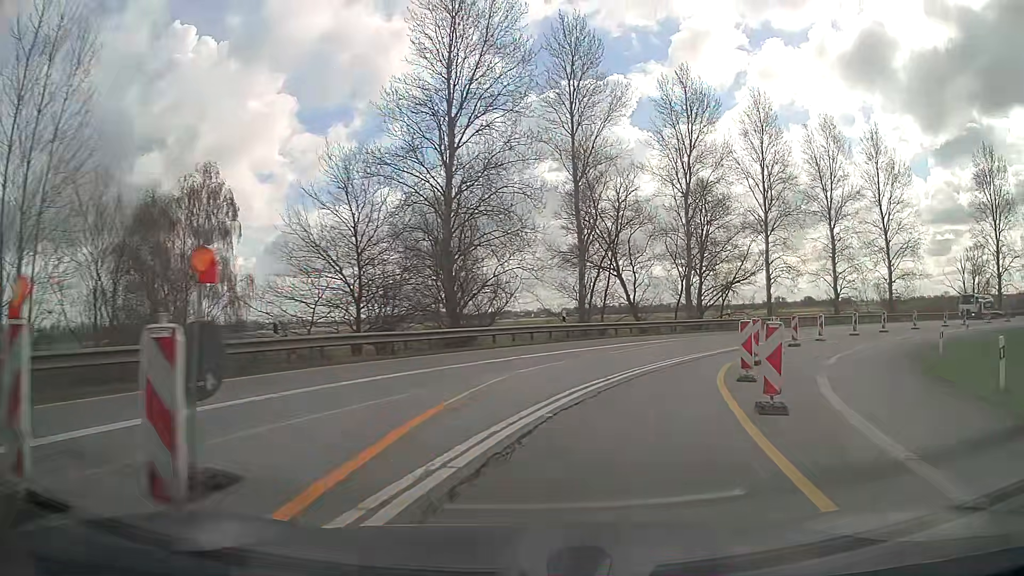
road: motorway_link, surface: asphalt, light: Day
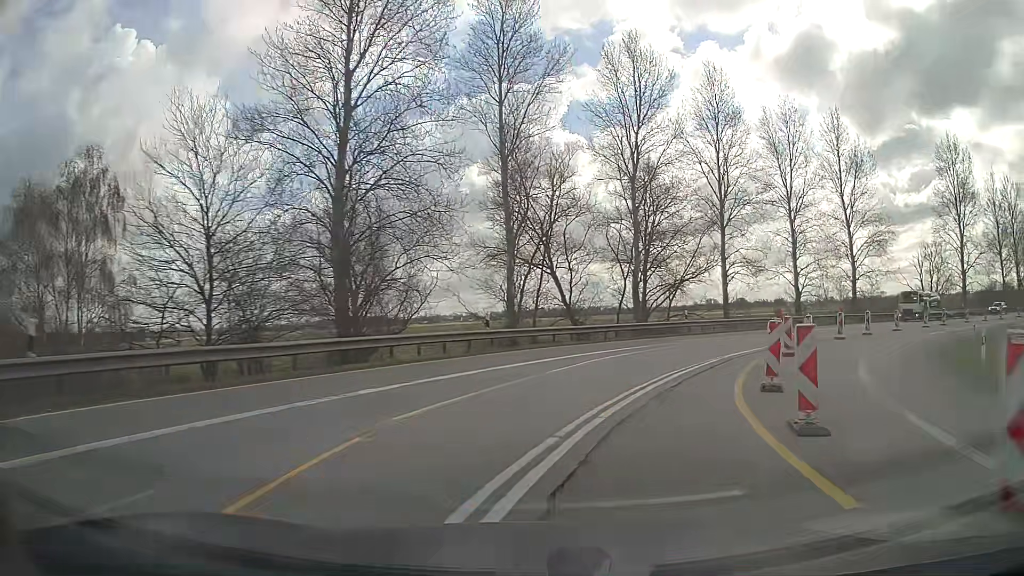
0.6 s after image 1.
(+0.3, +6.8) m; +6°
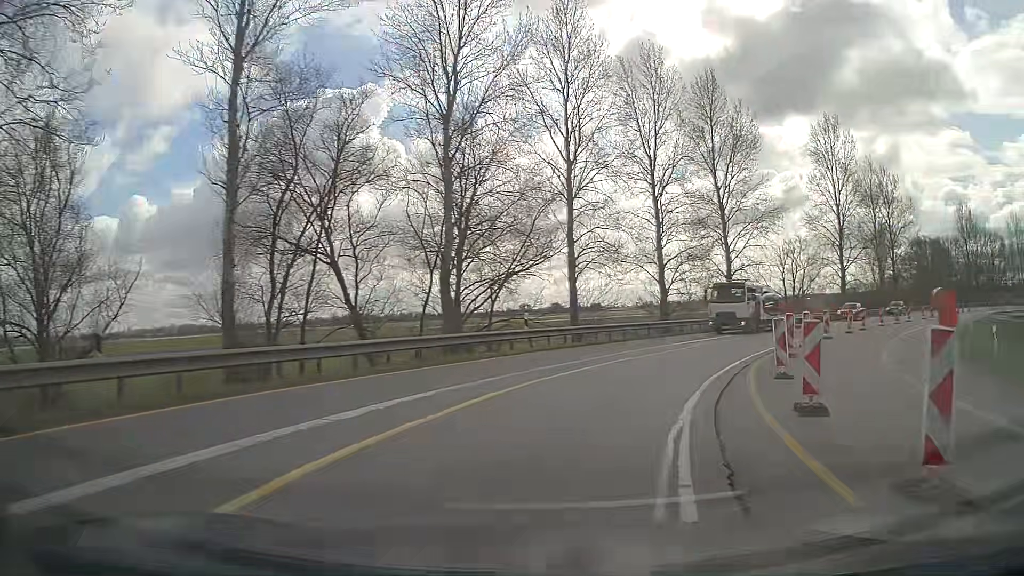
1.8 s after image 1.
(+1.7, +13.5) m; +15°
(+1, +10) (+4, +19) (+9, +28) (+15, +36) (+22, +44) (+28, +51) (+35, +58) (+42, +65) (+49, +72) (+57, +79) m
